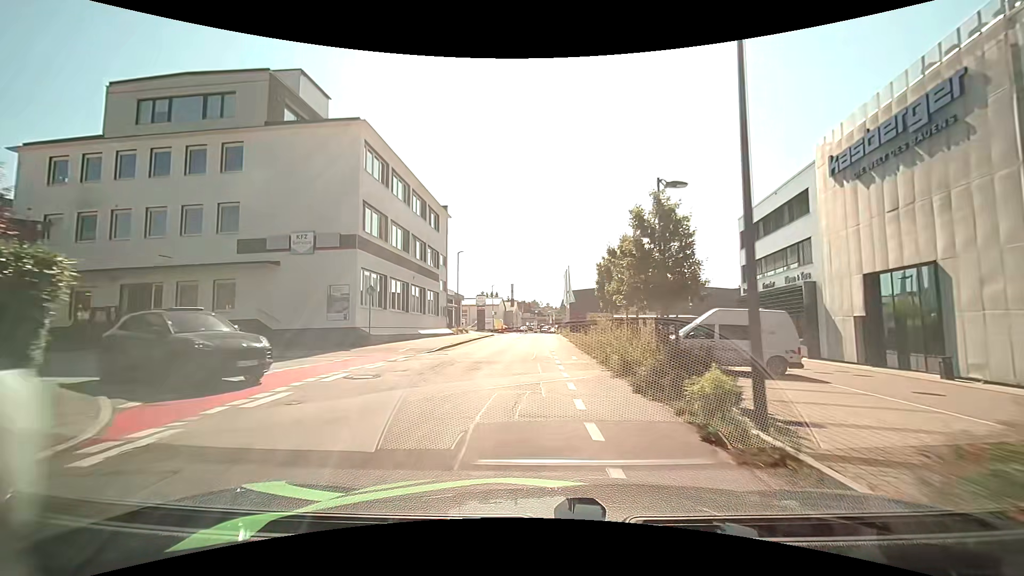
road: residential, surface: asphalt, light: Day
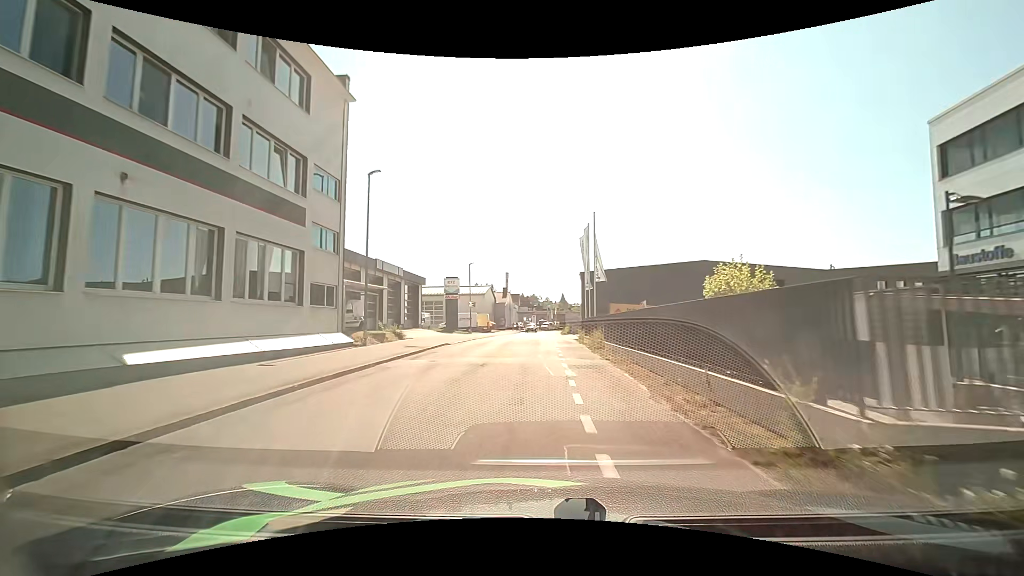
(+0.3, +26.0) m; 0°
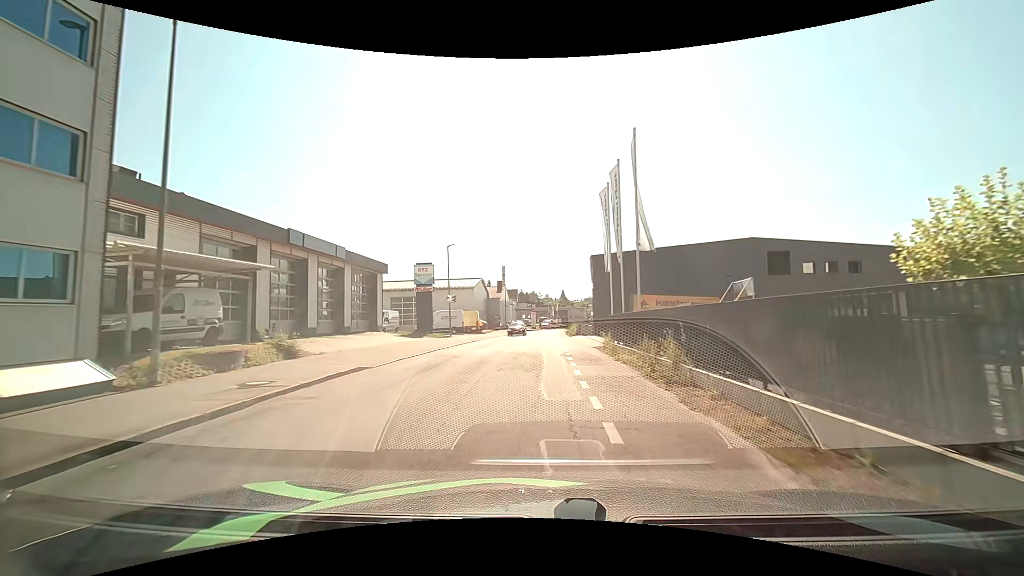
(+0.1, +12.7) m; +1°
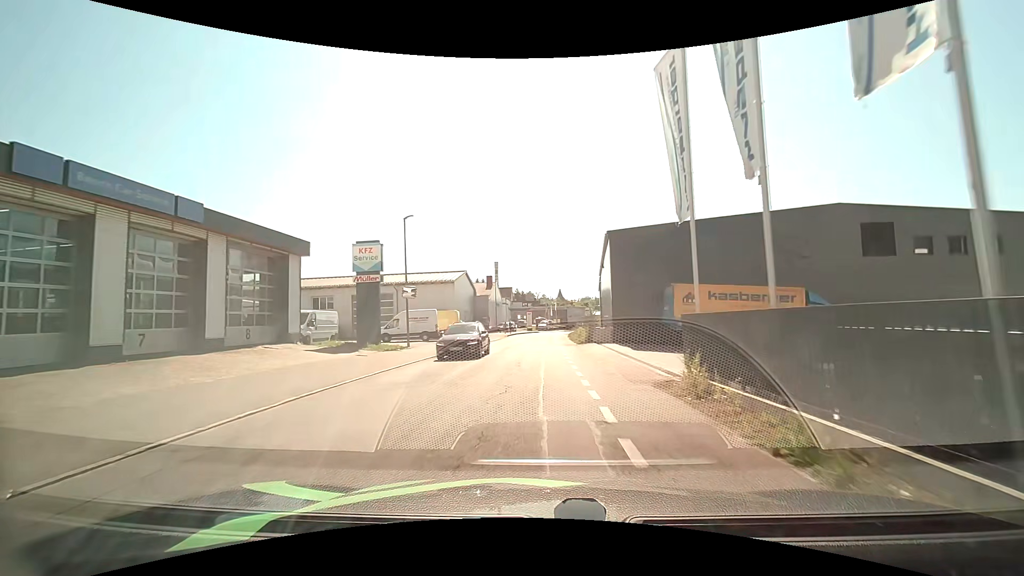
(0.0, +12.7) m; +1°
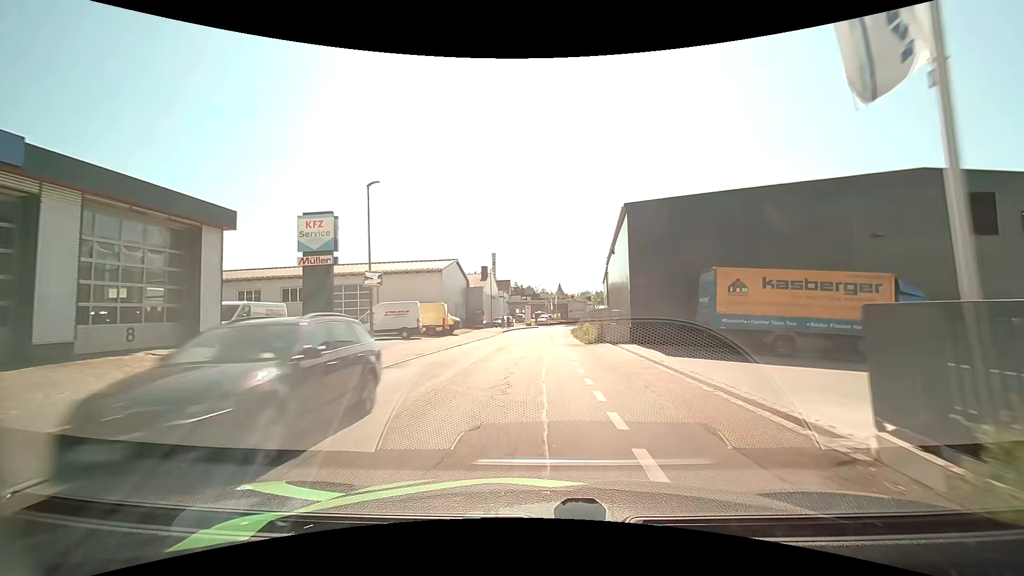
(-0.1, +6.4) m; -1°
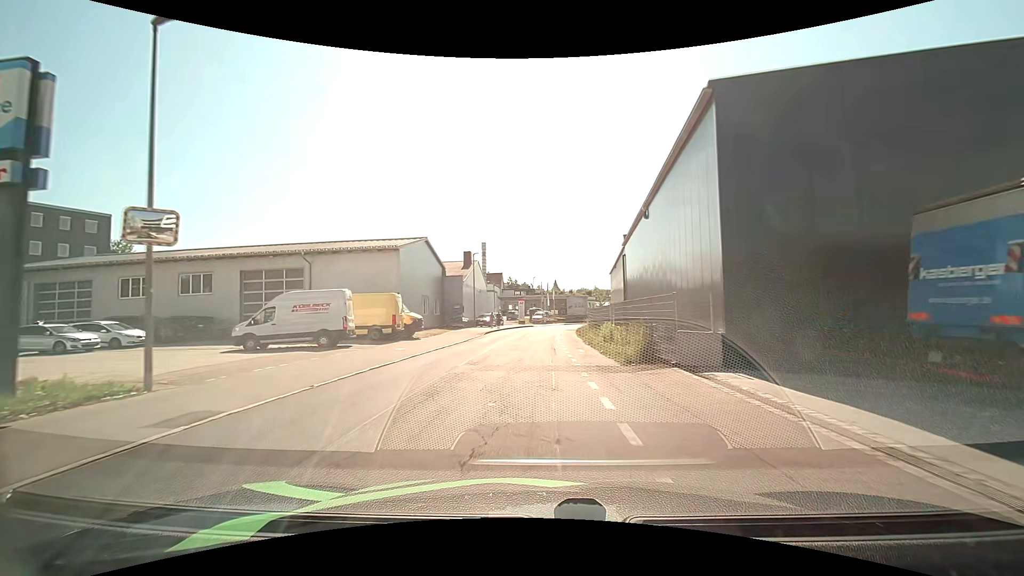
(0.0, +13.1) m; 0°
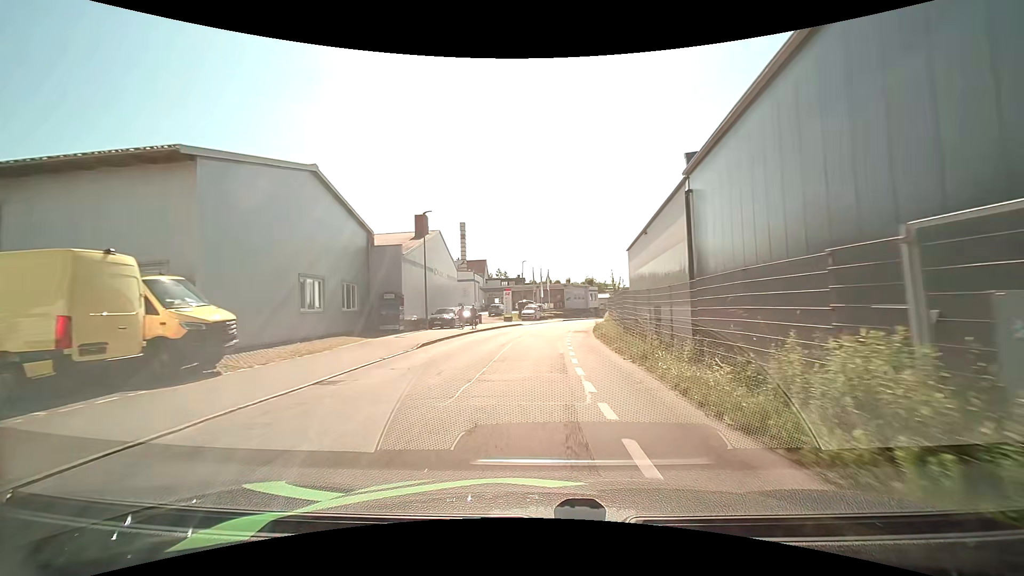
(+0.1, +19.3) m; +3°
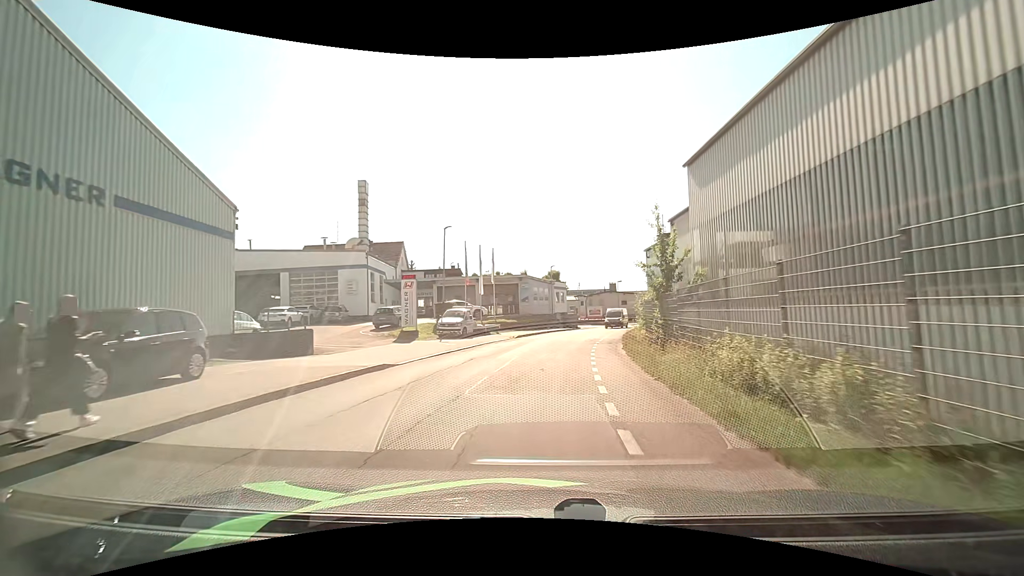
(+0.2, +31.8) m; +3°
(0, +10) (+1, +20) (+3, +30) (+4, +40) (+6, +49) (+9, +59) (+12, +69) (+16, +78) (+20, +87) (+24, +96) m
